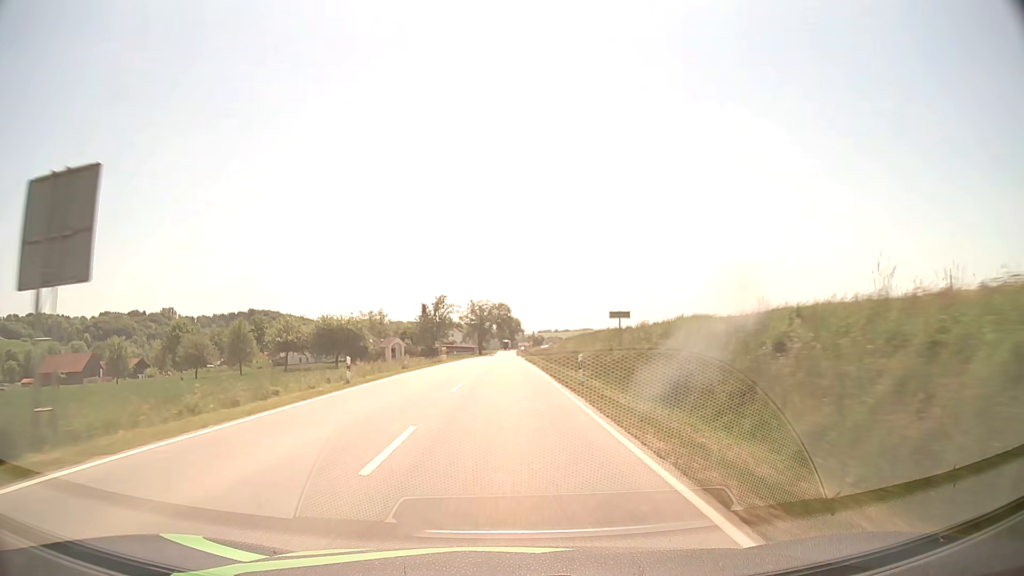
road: secondary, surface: asphalt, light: Day
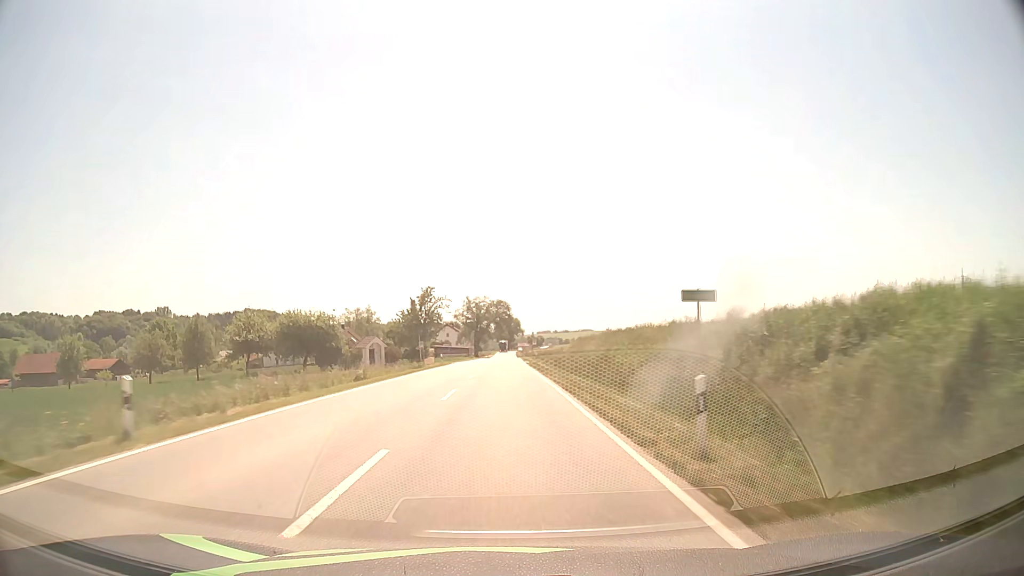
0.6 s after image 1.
(0.0, +14.2) m; 0°
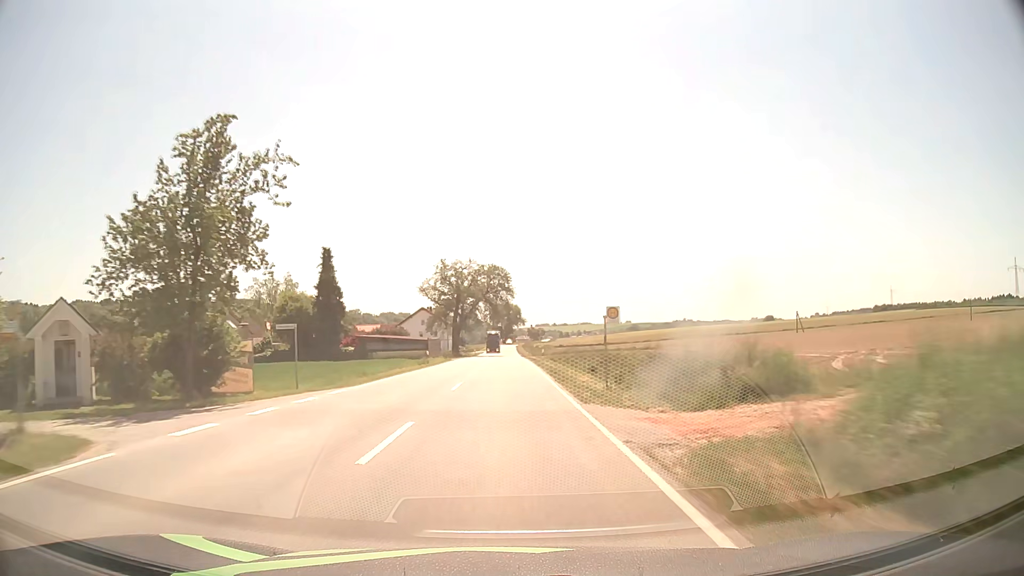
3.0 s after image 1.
(+0.1, +57.0) m; 0°
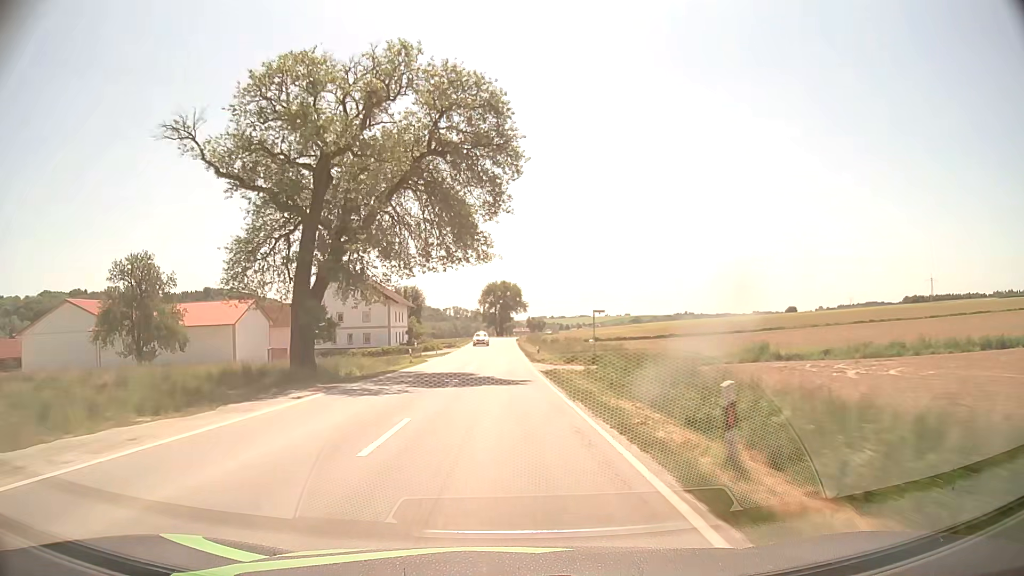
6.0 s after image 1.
(+0.3, +71.3) m; 0°
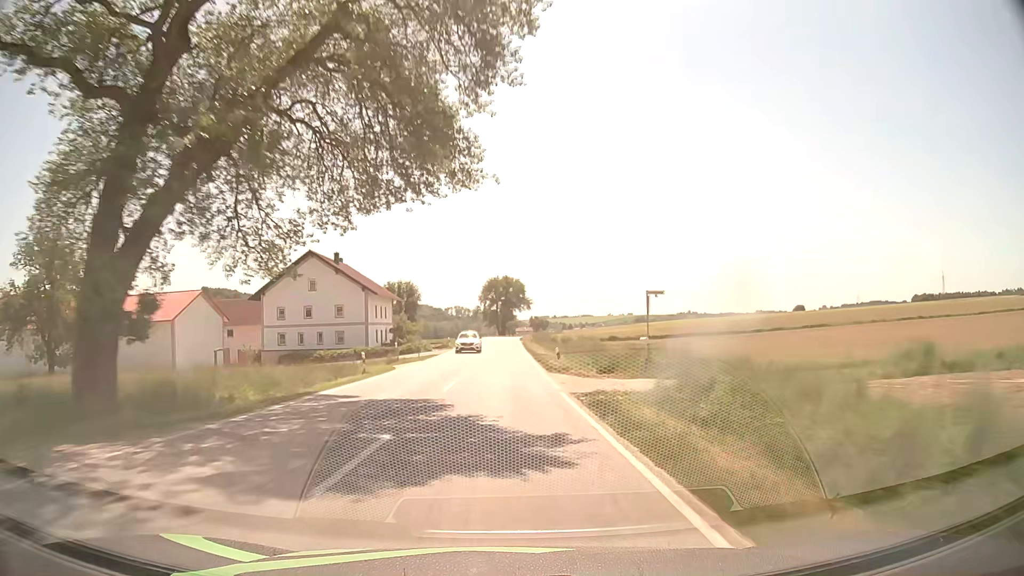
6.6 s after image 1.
(0.0, +14.3) m; 0°
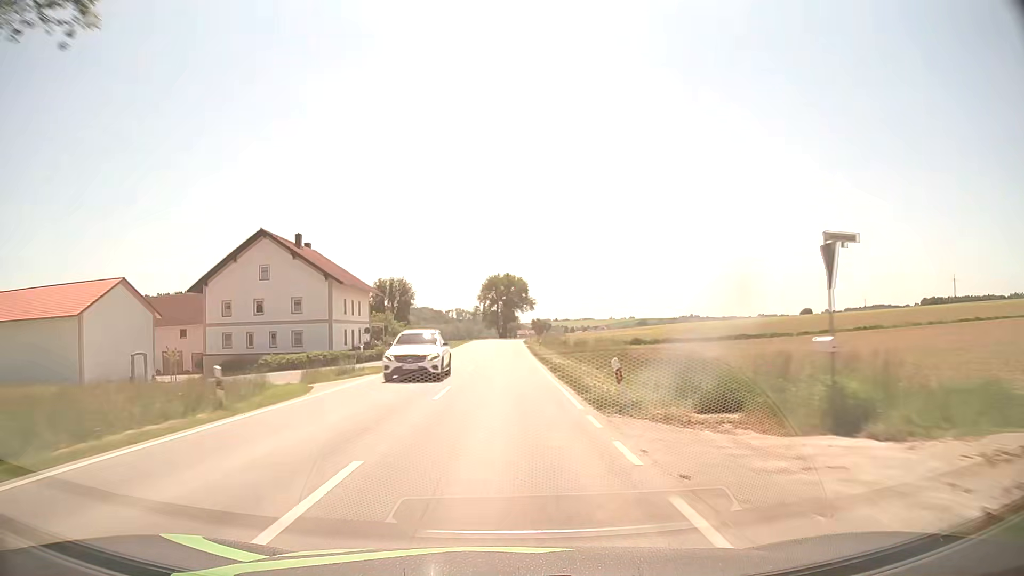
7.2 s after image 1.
(-0.1, +14.3) m; 0°
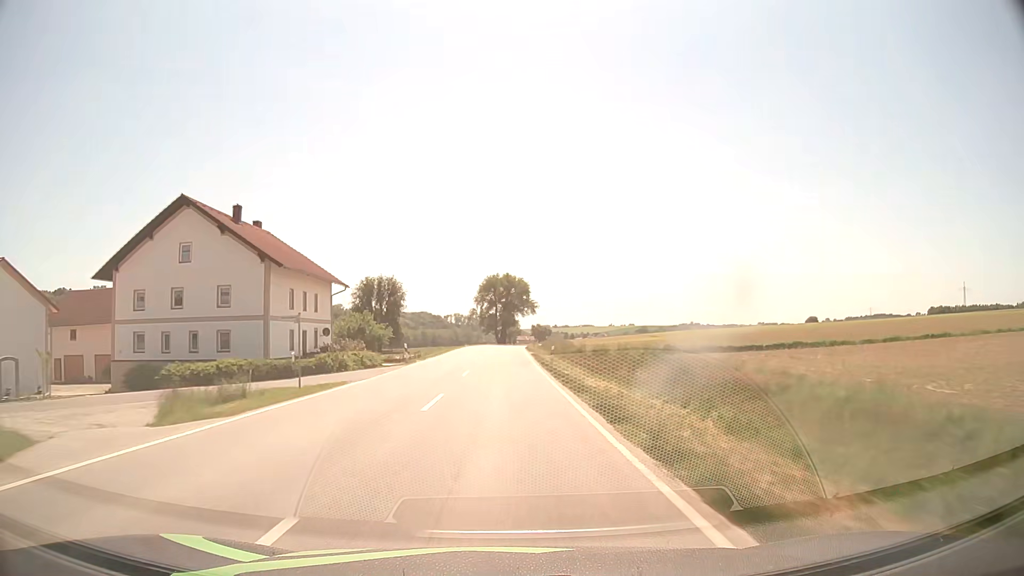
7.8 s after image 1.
(+0.1, +14.2) m; 0°
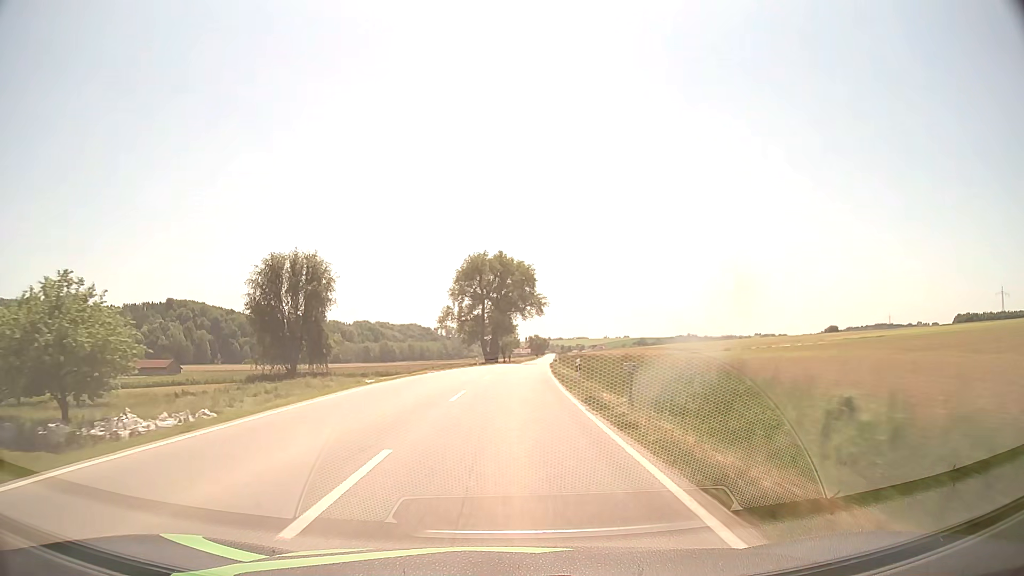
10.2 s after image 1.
(0.0, +56.5) m; 0°
(0, +10) (0, +20) (+1, +30) (+1, +40) (+2, +50) (+2, +60) (+3, +70) (+3, +80) (+4, +90) (+5, +100) m
